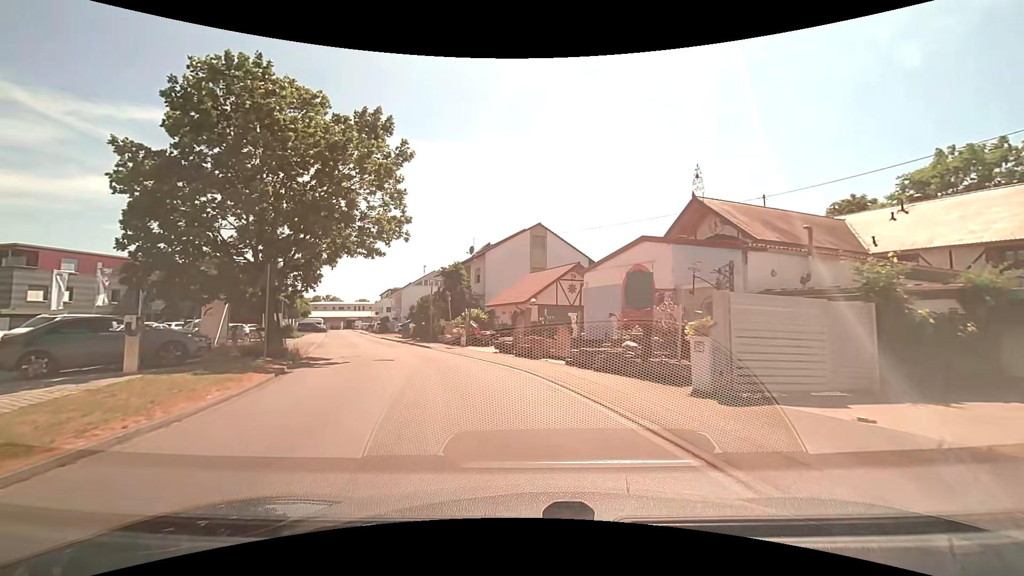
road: unclassified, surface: asphalt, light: Day
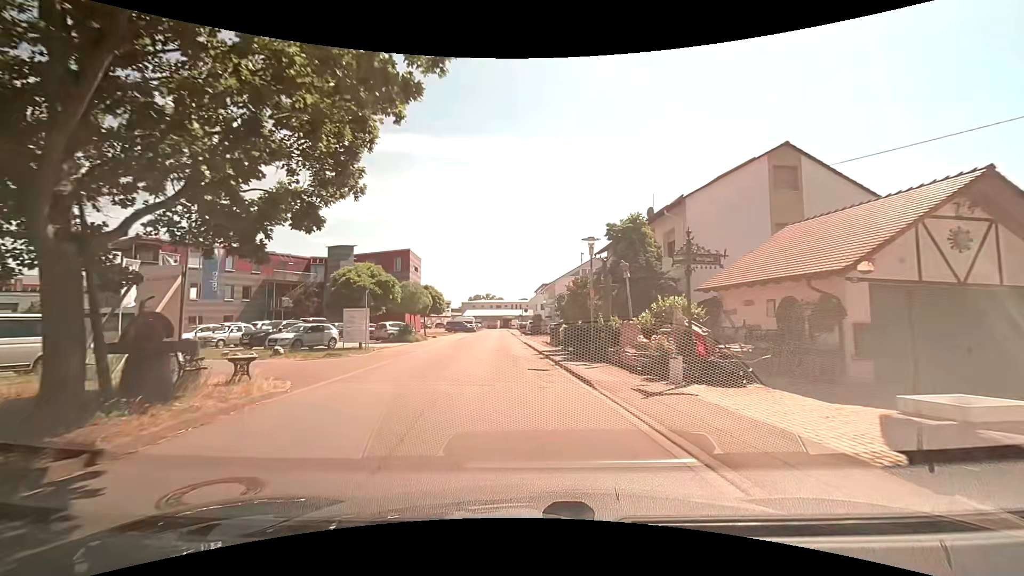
(-2.7, +16.2) m; -18°
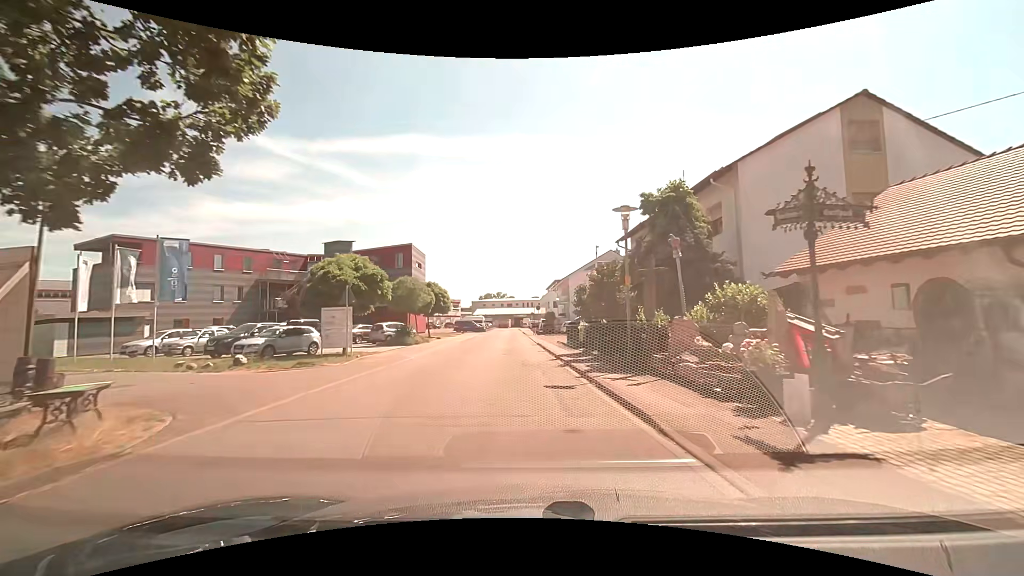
(-0.1, +4.4) m; -1°
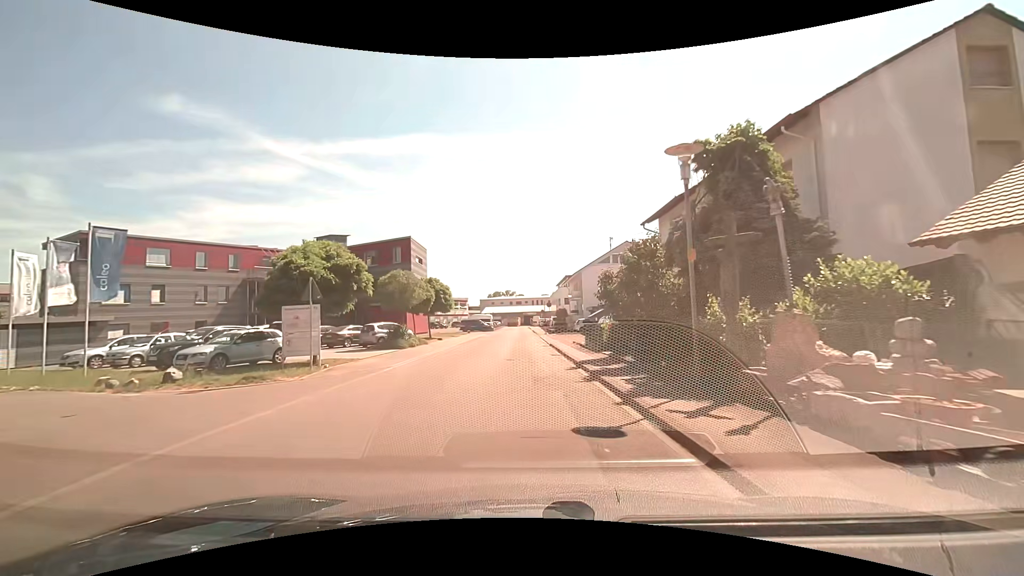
(-0.1, +4.4) m; -2°
